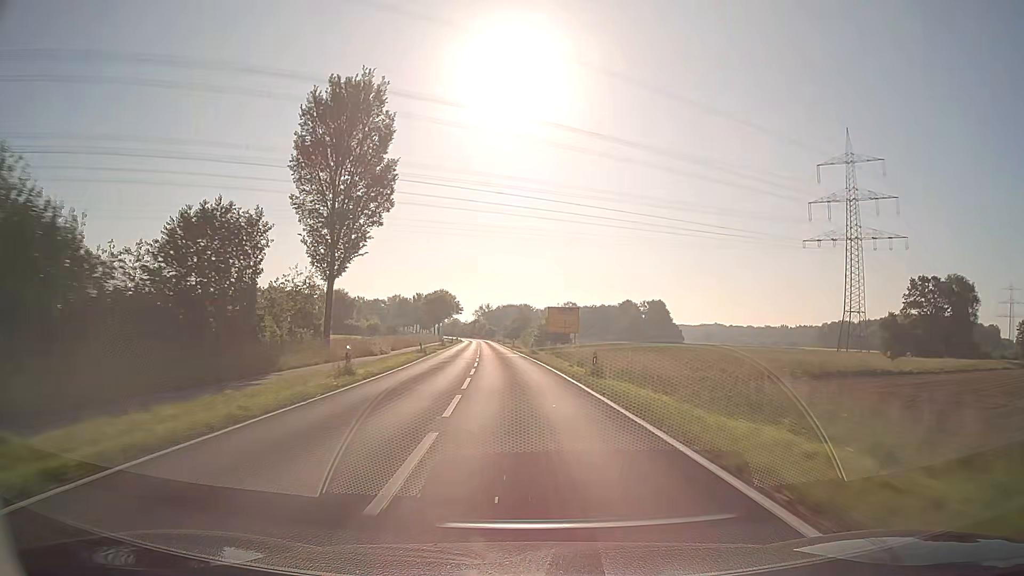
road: secondary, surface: asphalt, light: Day
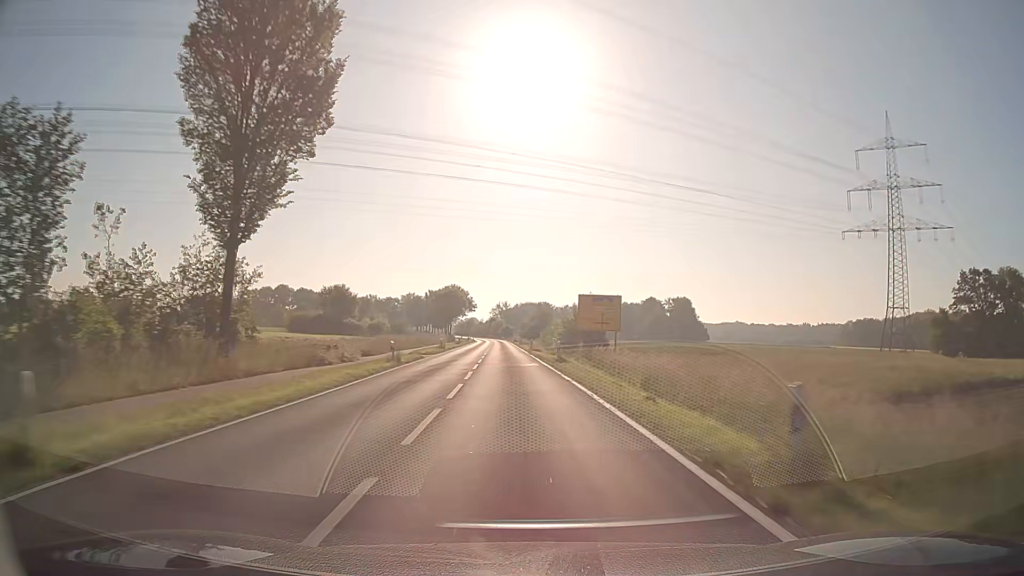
(-0.2, +15.0) m; -1°
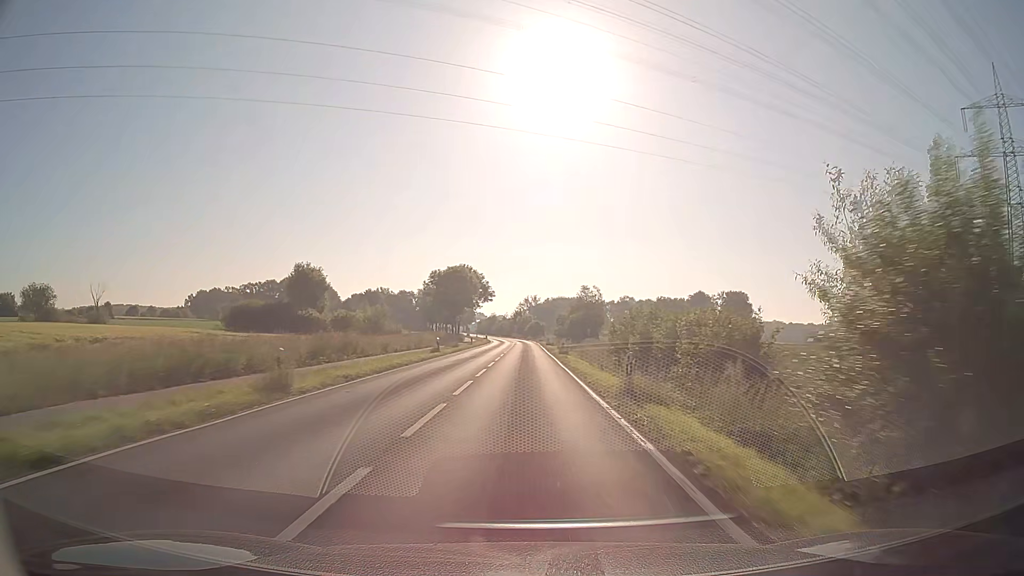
(-1.2, +41.3) m; -3°
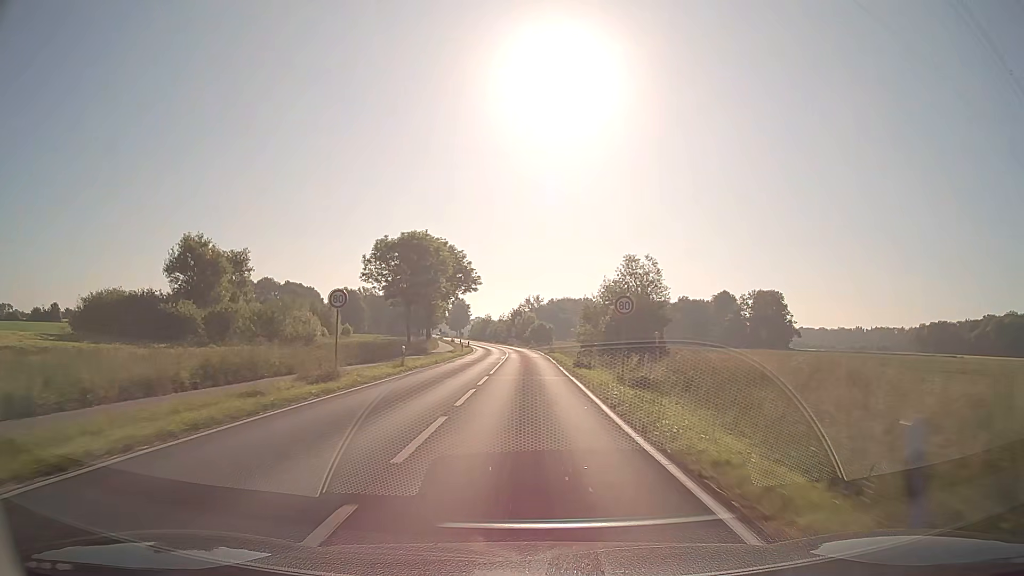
(-0.1, +36.8) m; 0°
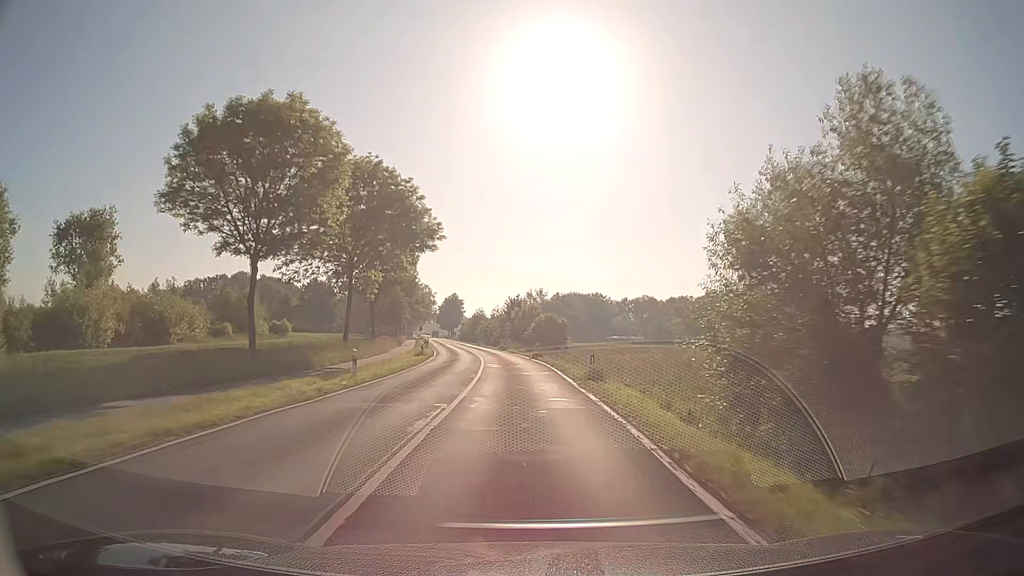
(0.0, +35.3) m; 0°
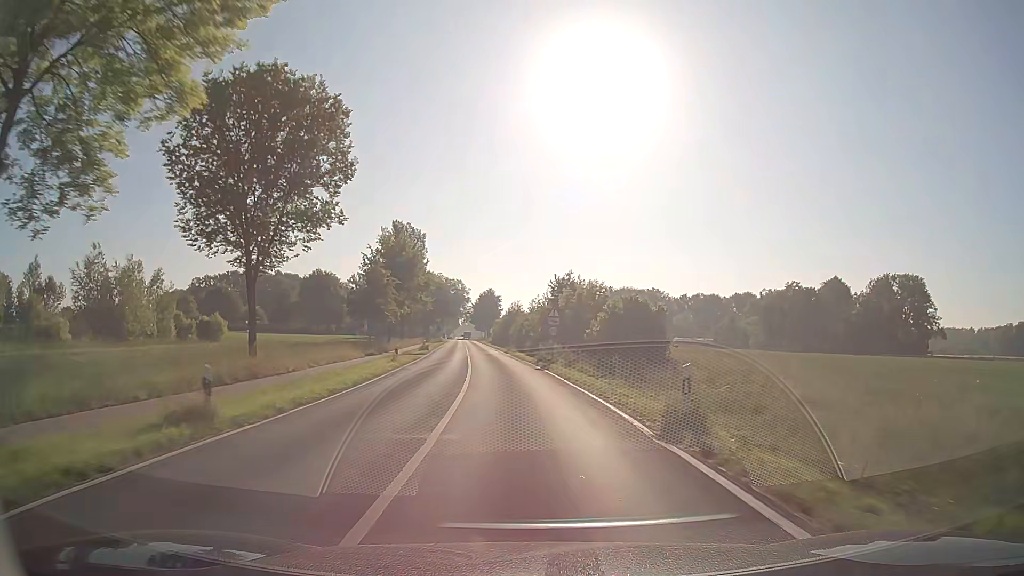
(-0.9, +33.5) m; -3°
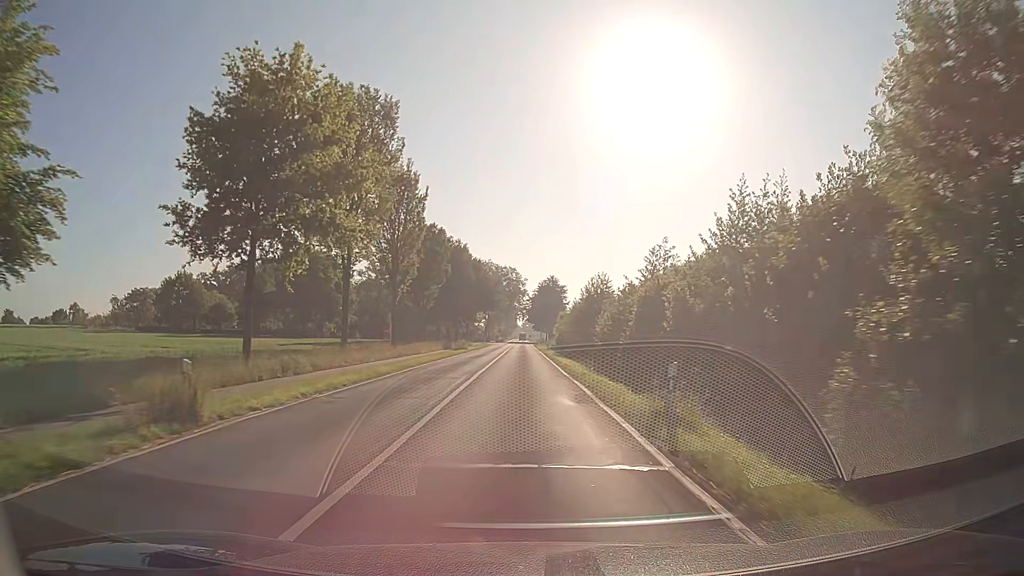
(-2.7, +49.5) m; -5°
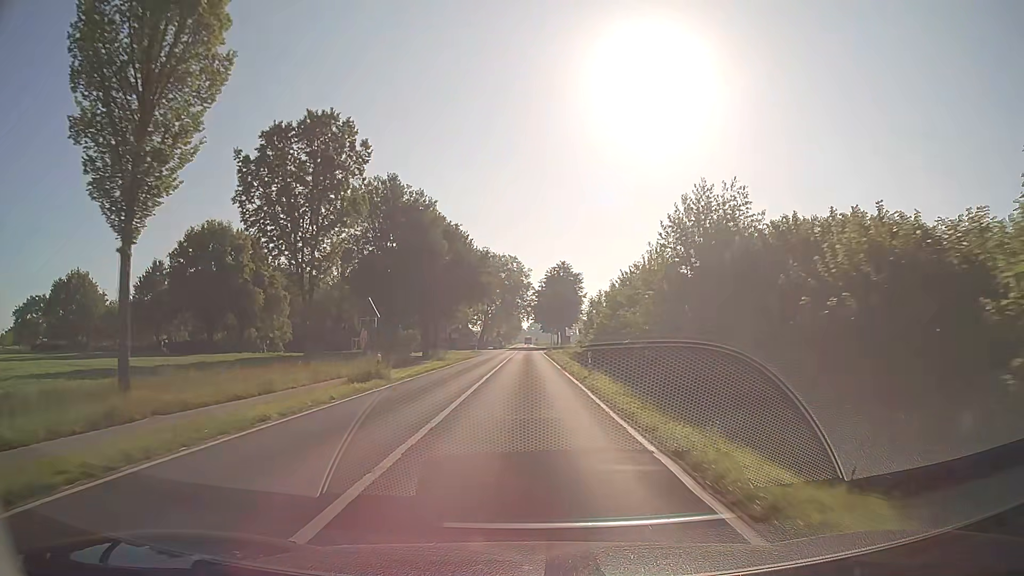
(-0.2, +36.4) m; 0°
